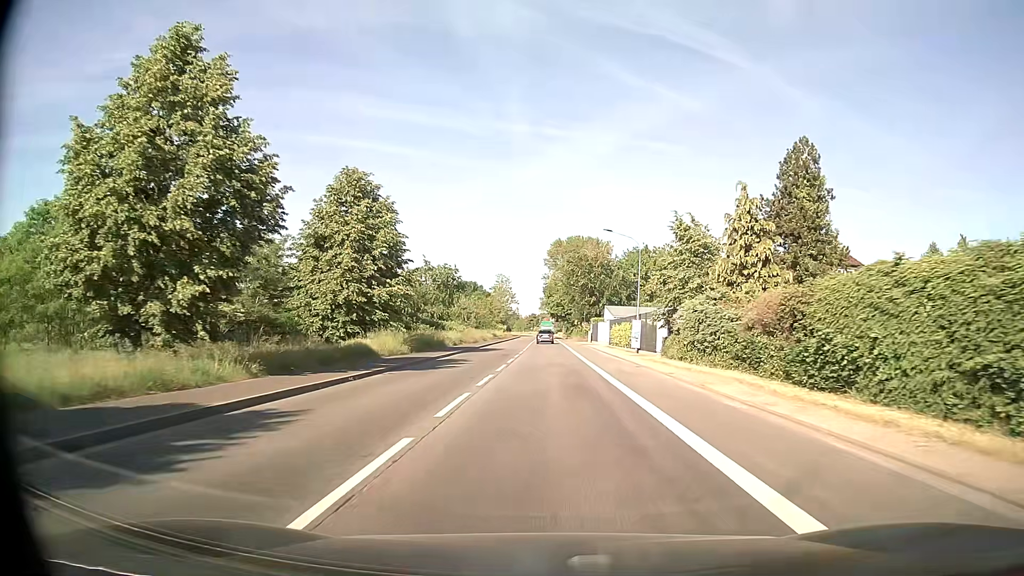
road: secondary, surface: asphalt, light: Day
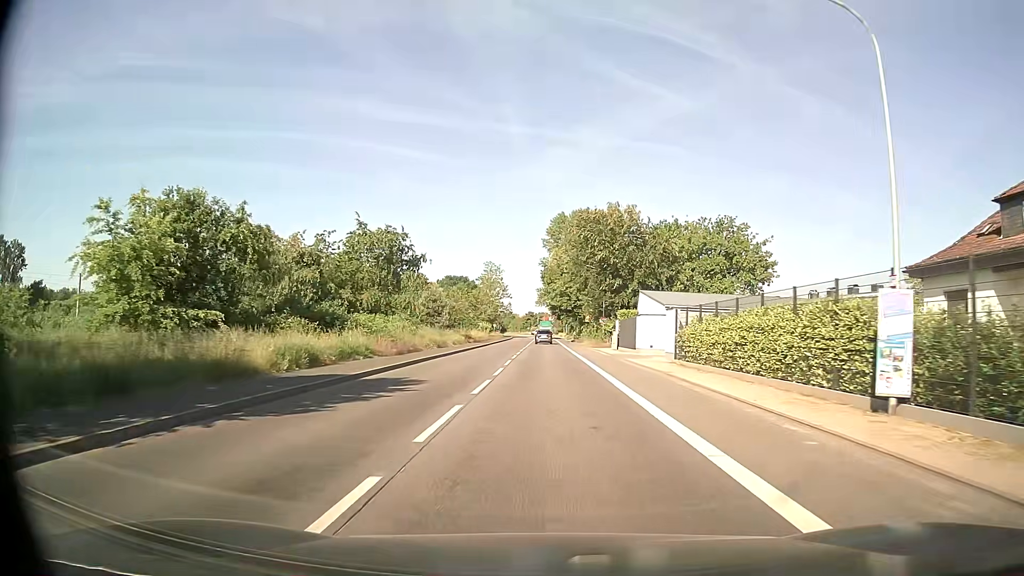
(0.0, +32.6) m; 0°
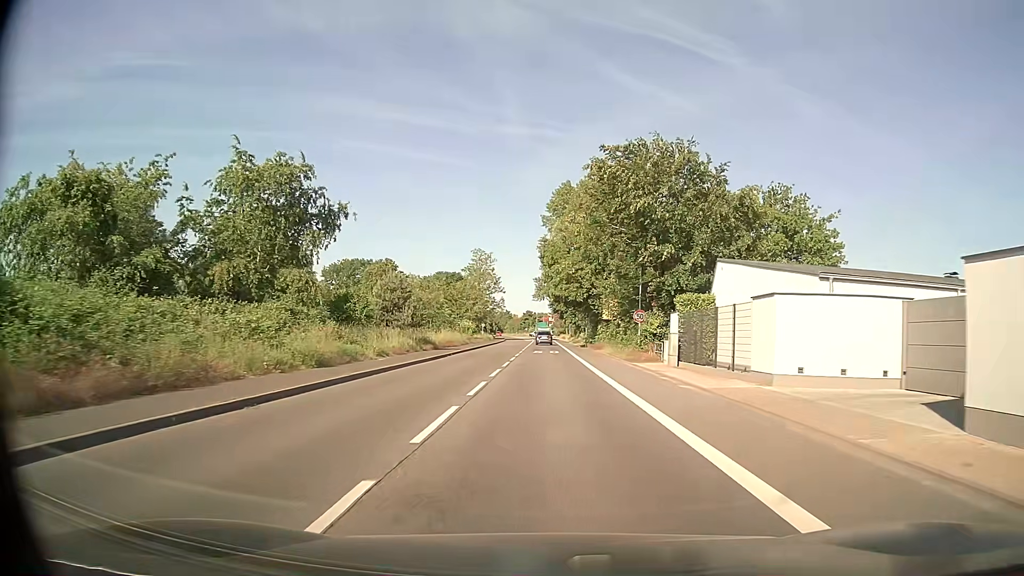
(-0.1, +24.6) m; 0°
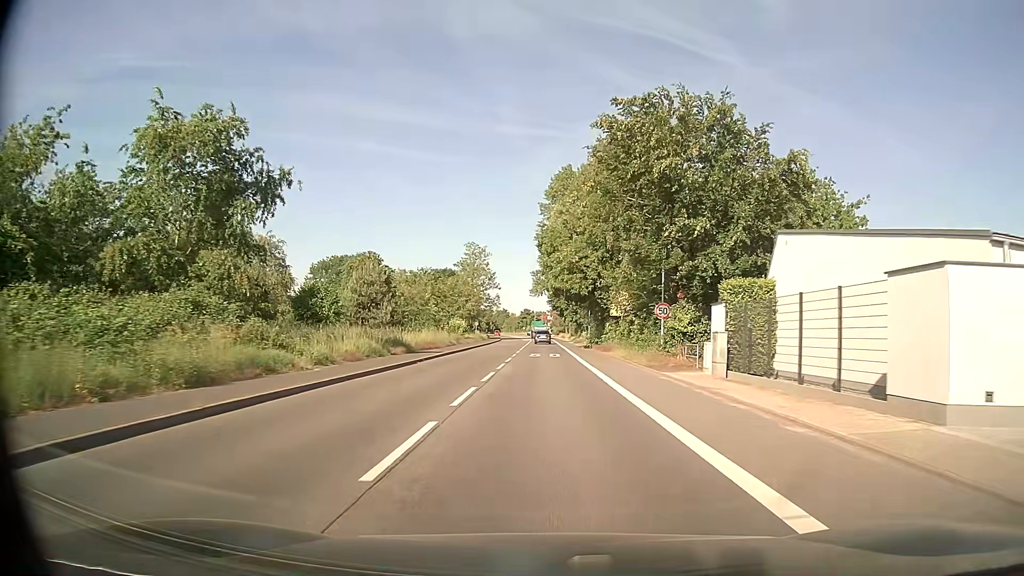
(0.0, +8.2) m; 0°
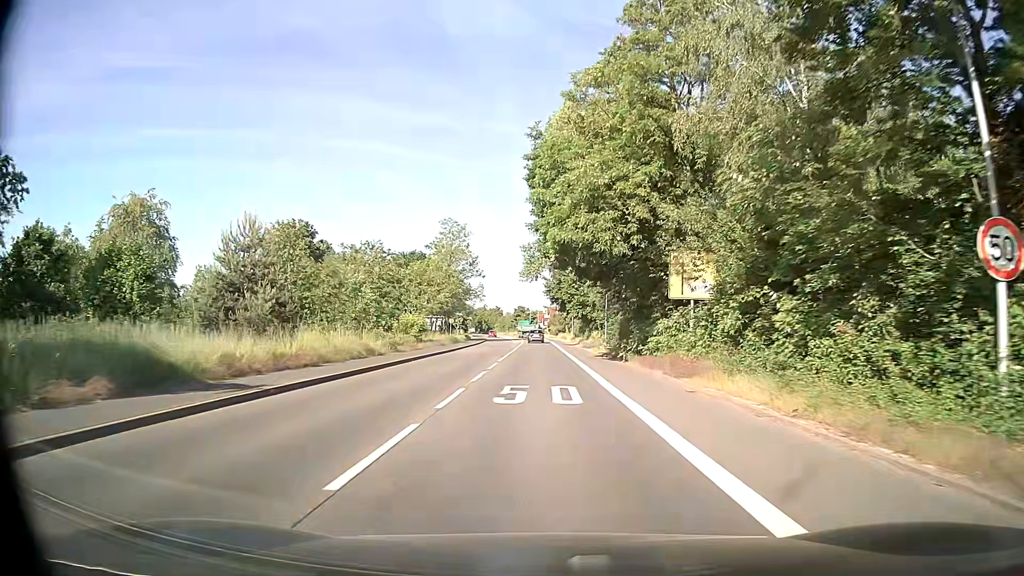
(+0.1, +24.6) m; 0°
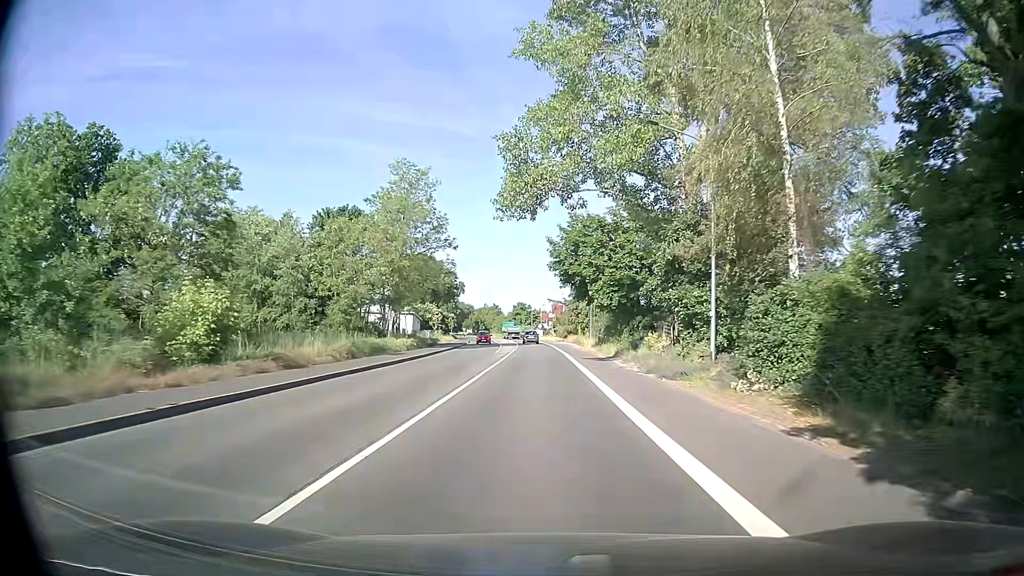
(0.0, +32.9) m; 0°
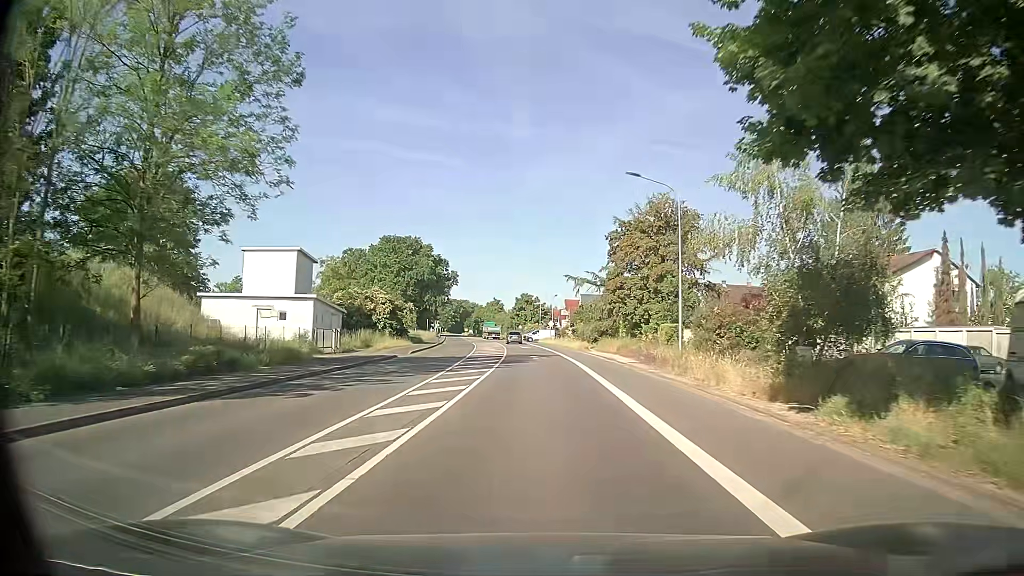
(-0.8, +41.2) m; -1°
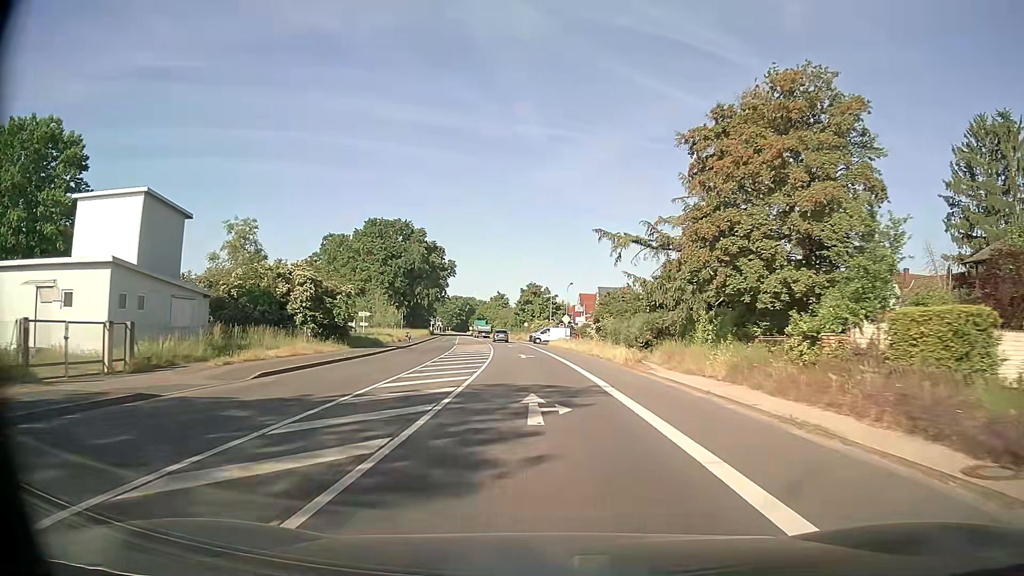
(-0.4, +24.8) m; -1°
(0, +10) (0, +20) (-1, +30) (-1, +40) (-2, +50) (-3, +60) (-4, +70) (-5, +80) (-6, +90) (-8, +100) m
